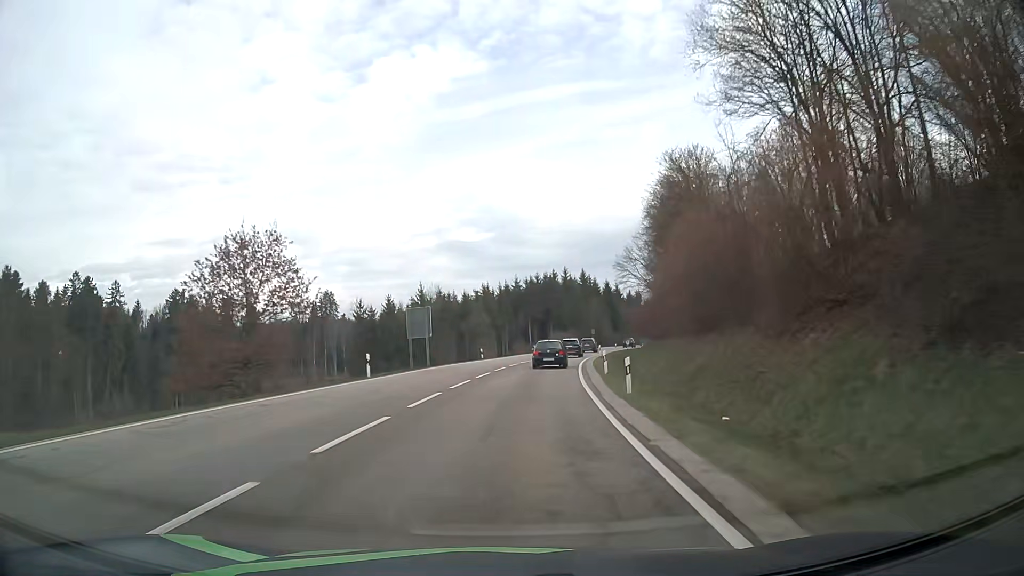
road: primary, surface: asphalt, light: Day
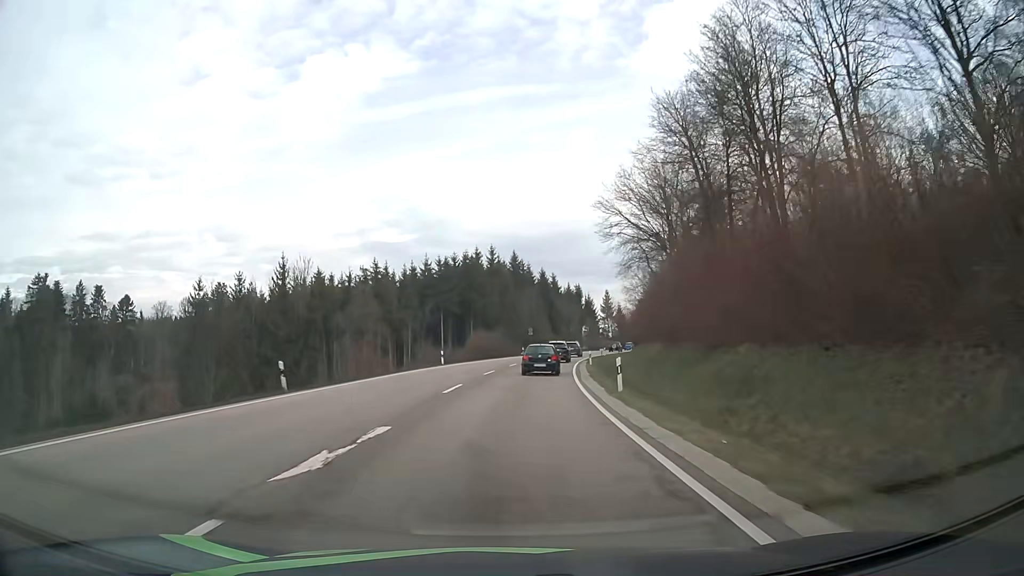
(+2.2, +37.2) m; +7°
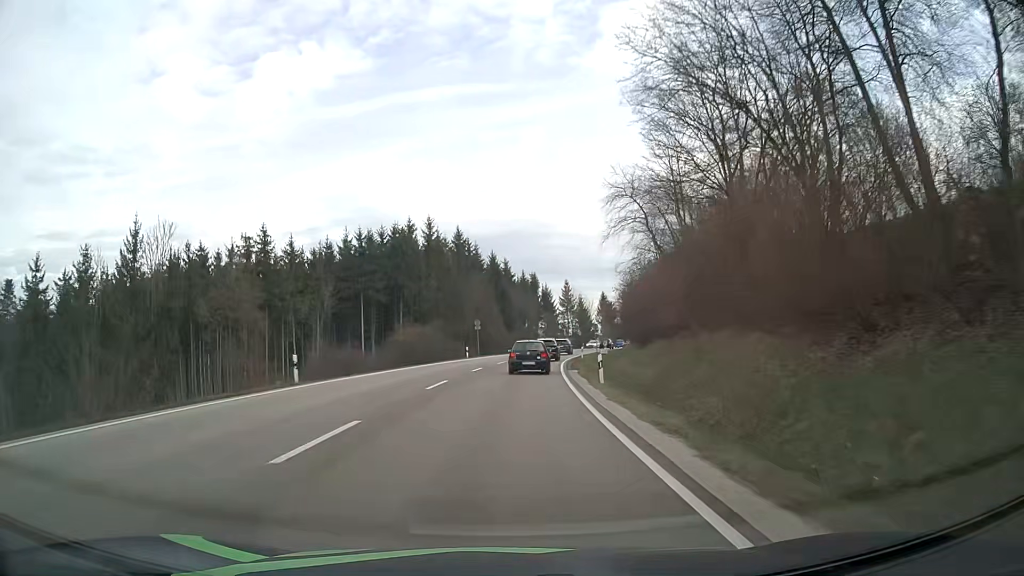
(+1.0, +23.9) m; +5°
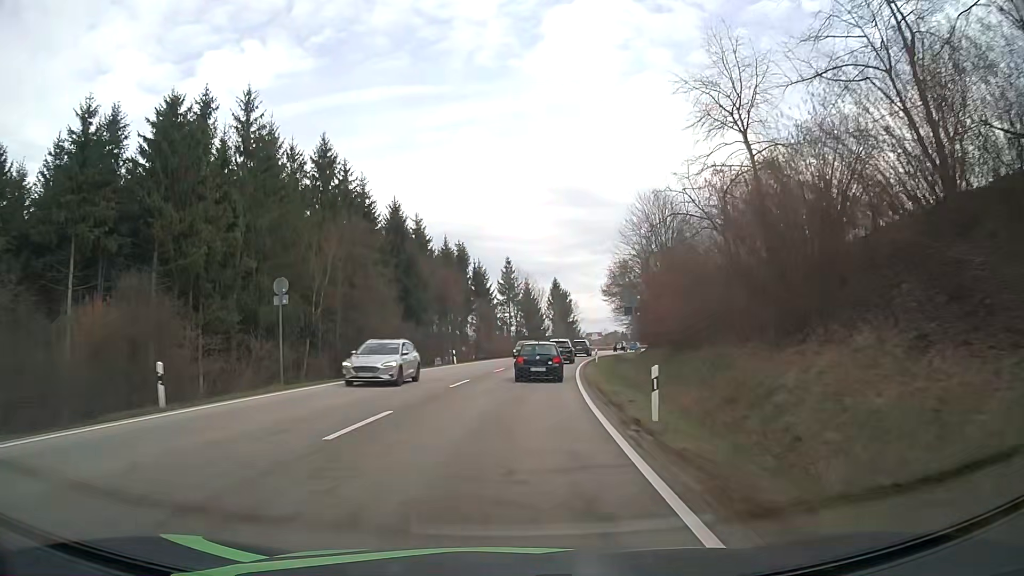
(+2.3, +45.9) m; +6°
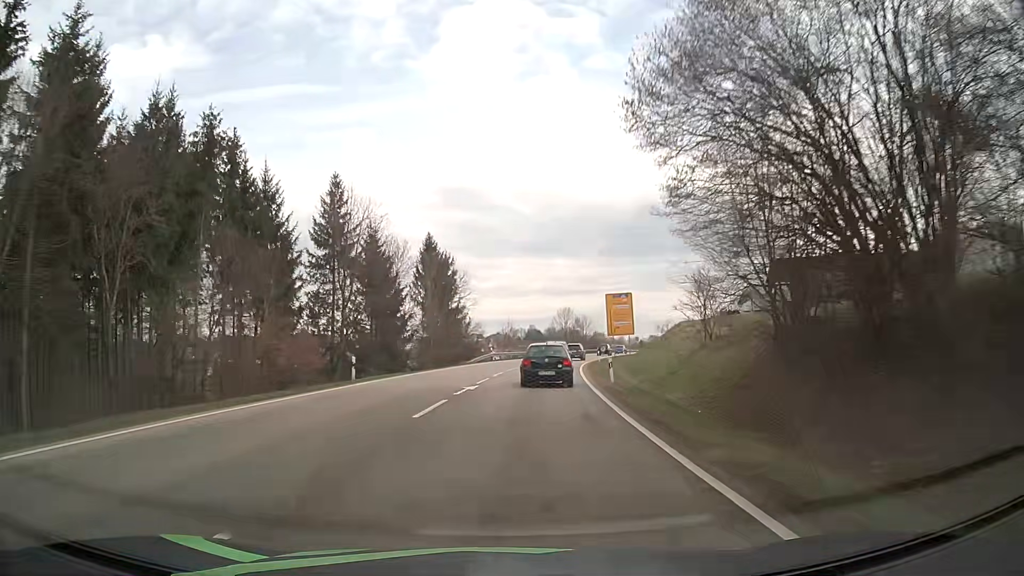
(+4.7, +56.4) m; +10°
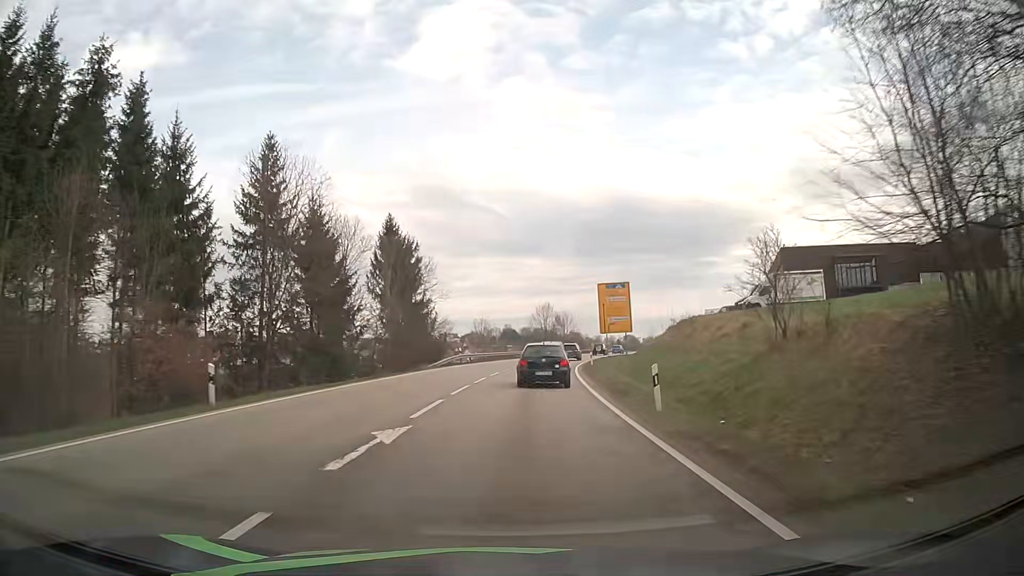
(+0.2, +11.4) m; +2°
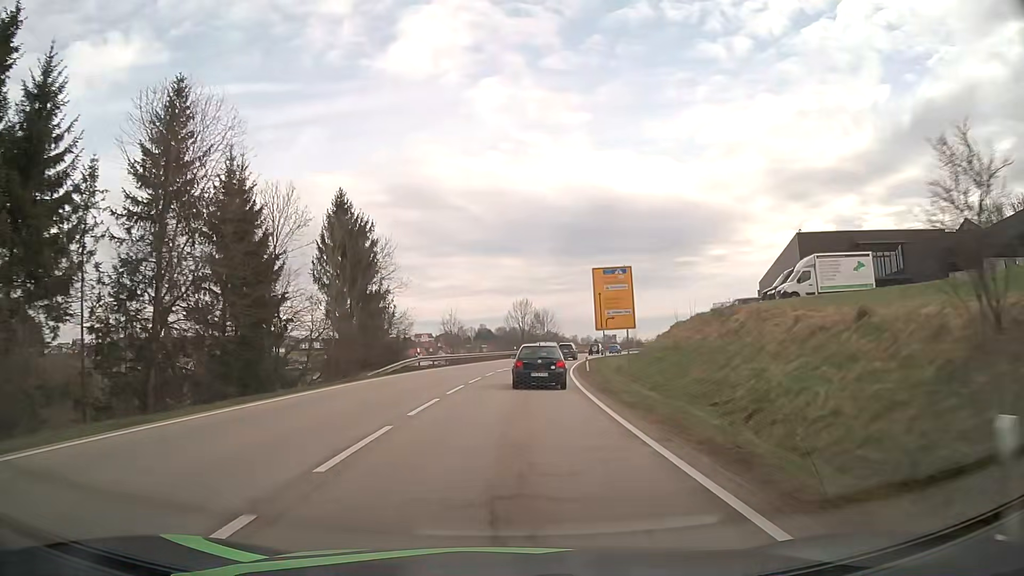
(+0.2, +11.5) m; +2°
